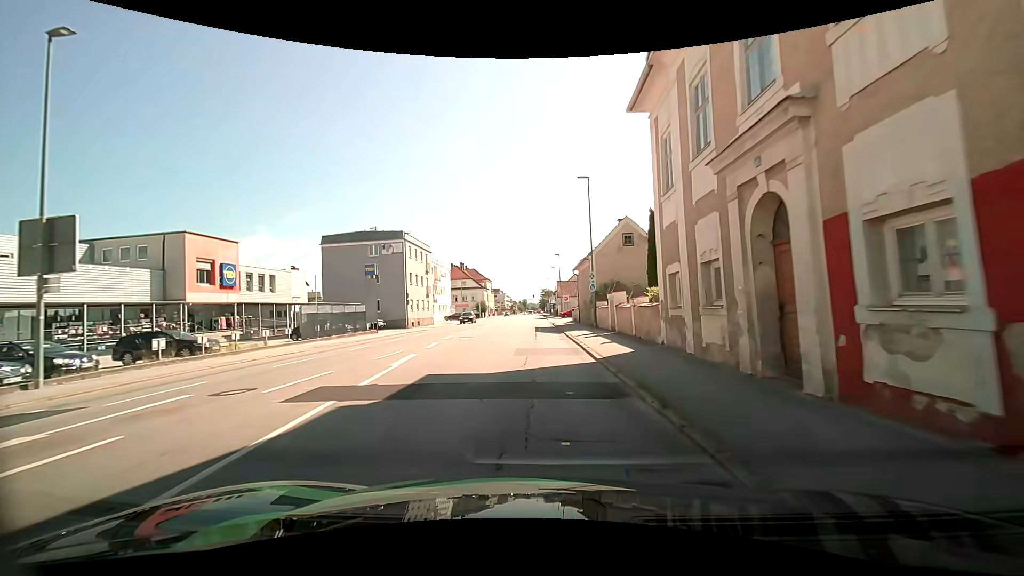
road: tertiary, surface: asphalt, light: Day
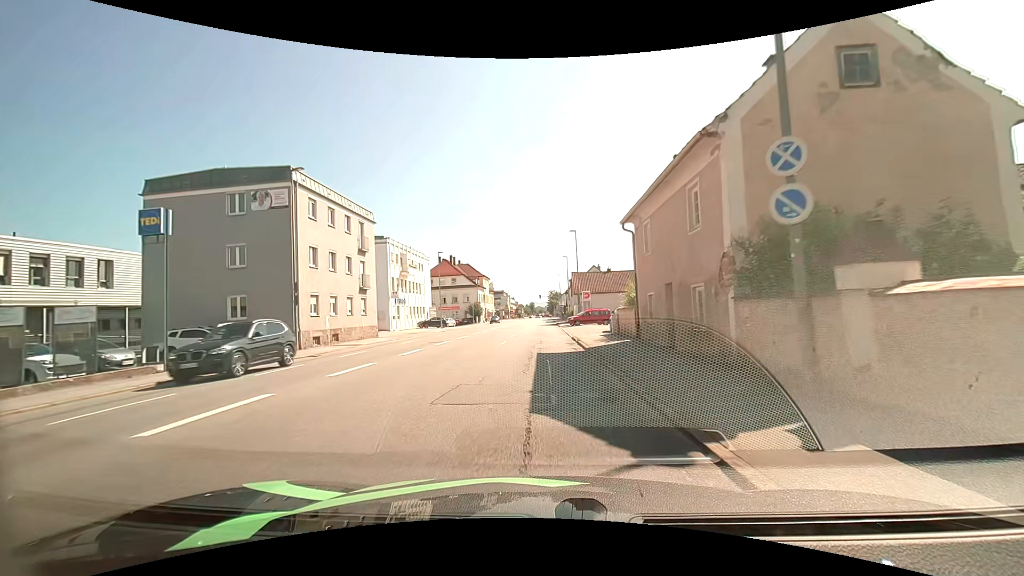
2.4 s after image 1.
(-0.2, +25.7) m; -1°
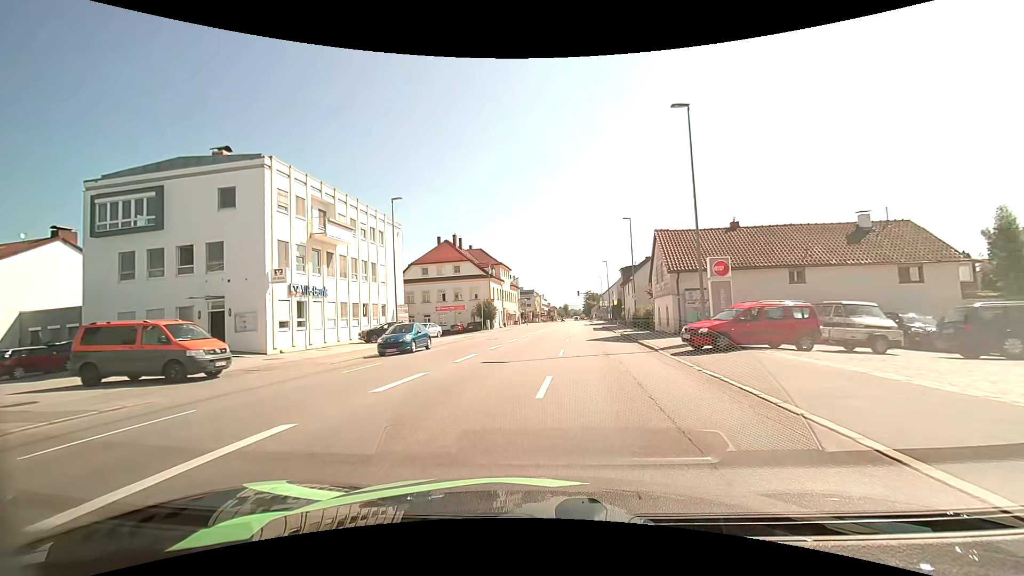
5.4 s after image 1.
(-1.1, +32.8) m; -4°
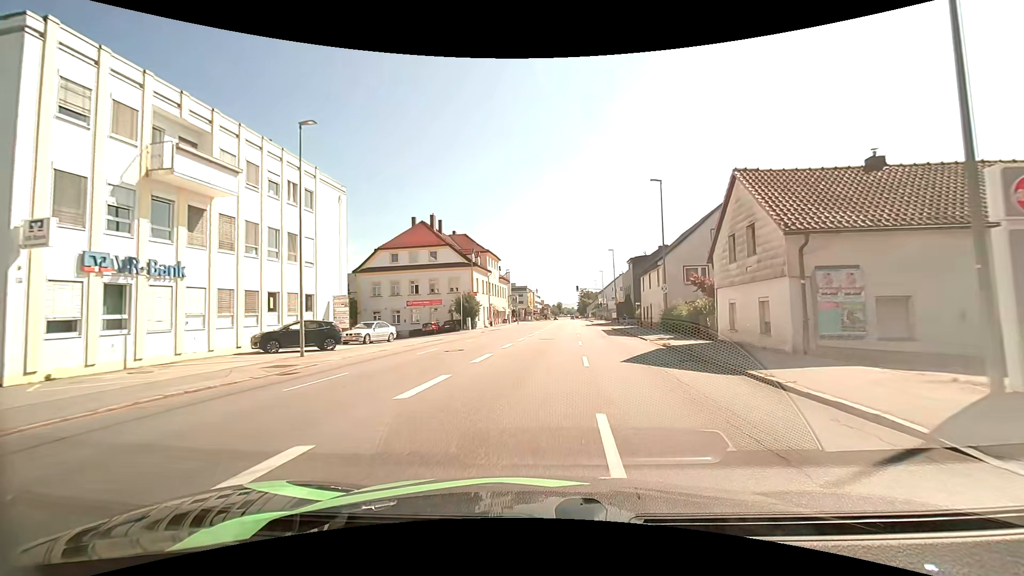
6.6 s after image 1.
(0.0, +13.3) m; 0°
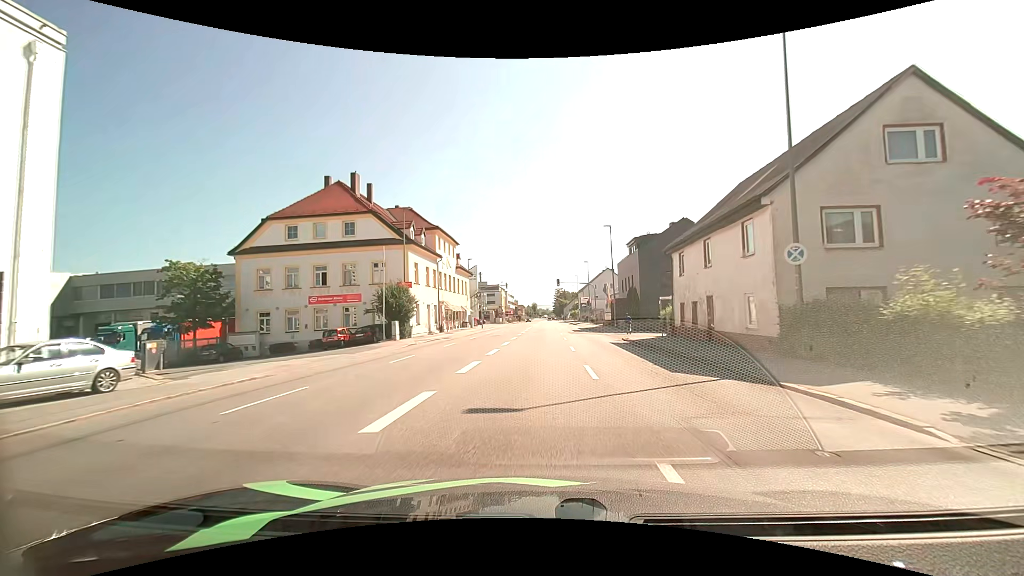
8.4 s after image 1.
(+0.7, +20.2) m; +3°
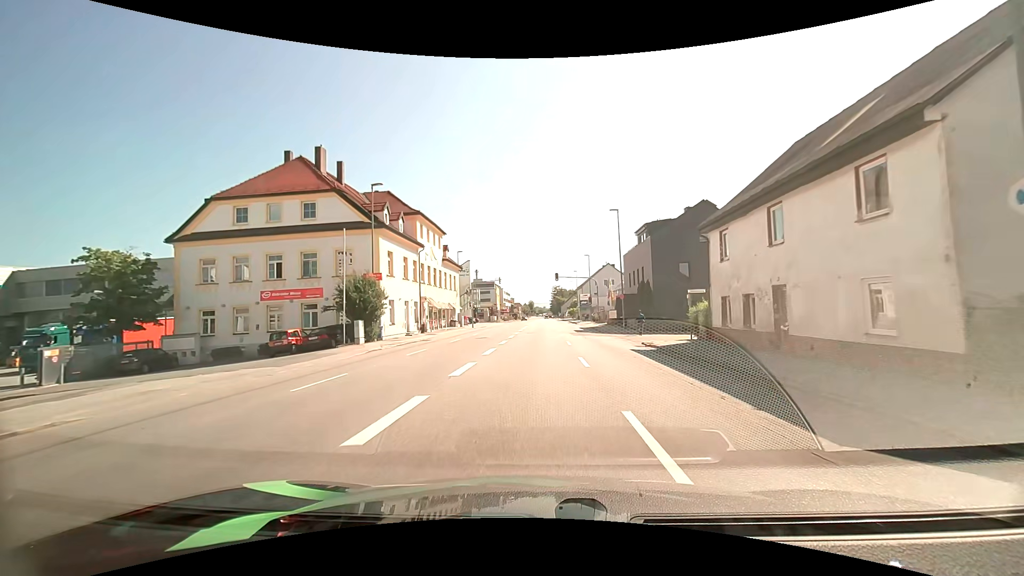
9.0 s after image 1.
(0.0, +6.8) m; 0°
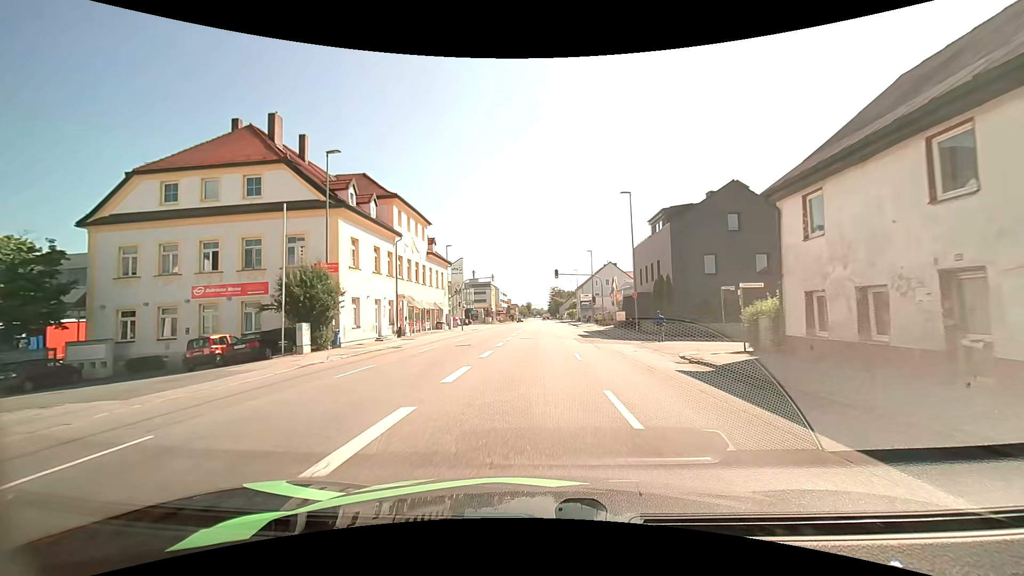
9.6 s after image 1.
(0.0, +6.8) m; 0°
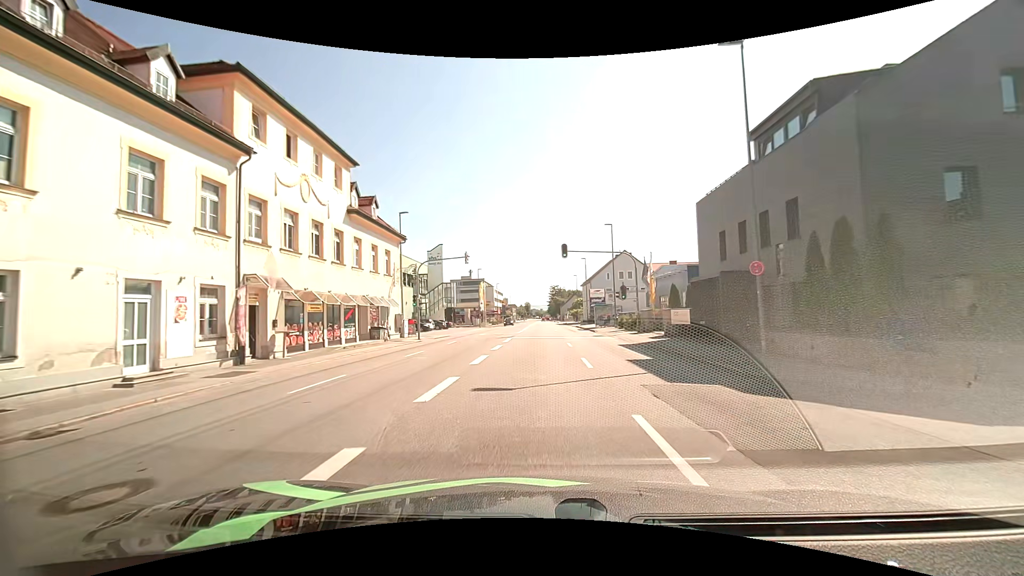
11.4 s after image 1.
(+0.1, +20.4) m; 0°
(0, +10) (0, +20) (0, +30) (0, +40) (0, +50) (0, +60) (0, +70) (0, +80) (0, +90) (0, +100) m
